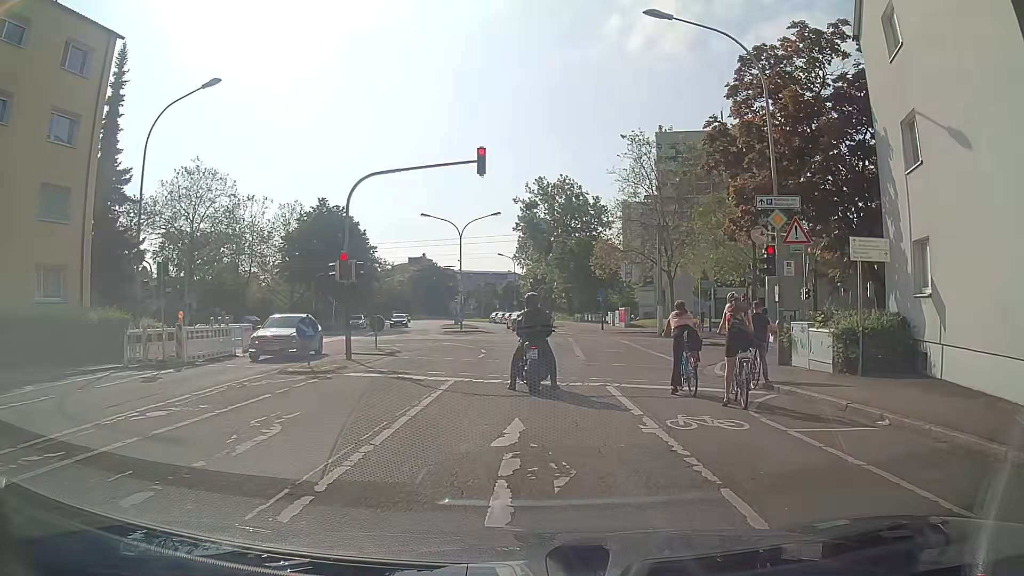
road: residential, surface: asphalt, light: Day
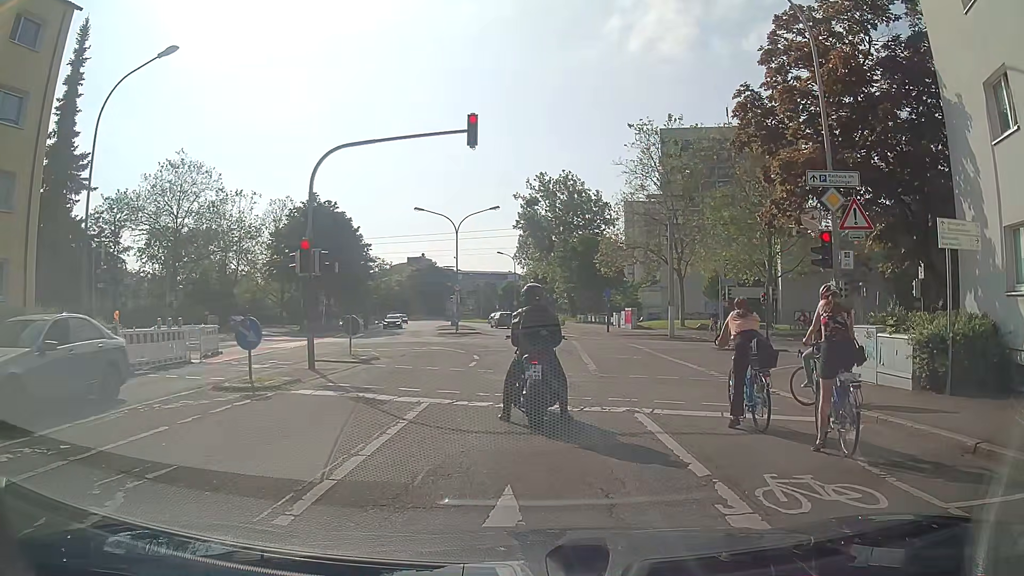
(0.0, +3.4) m; -1°
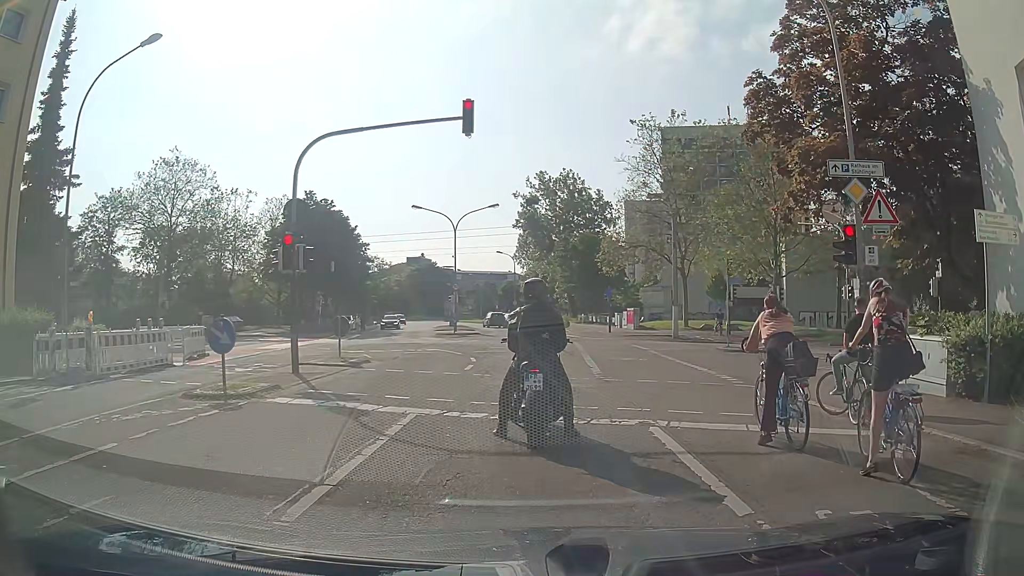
(0.0, +1.1) m; 0°
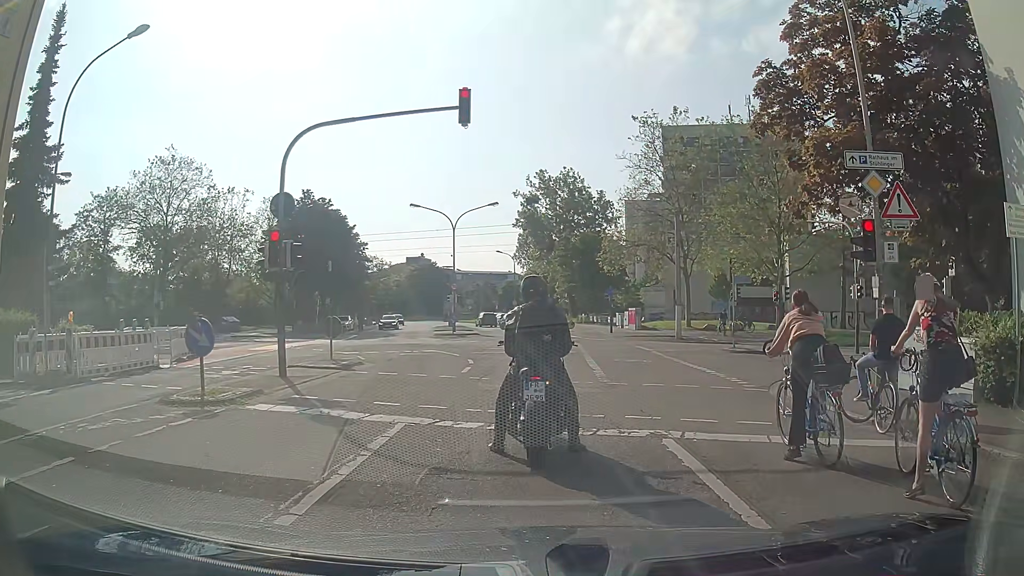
(0.0, +0.8) m; +1°
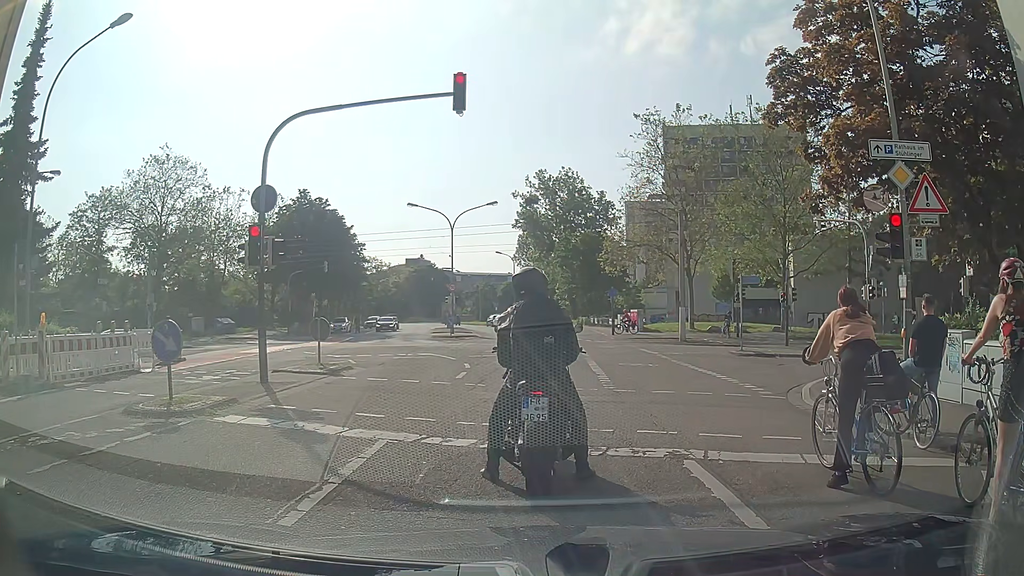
(0.0, +1.1) m; 0°
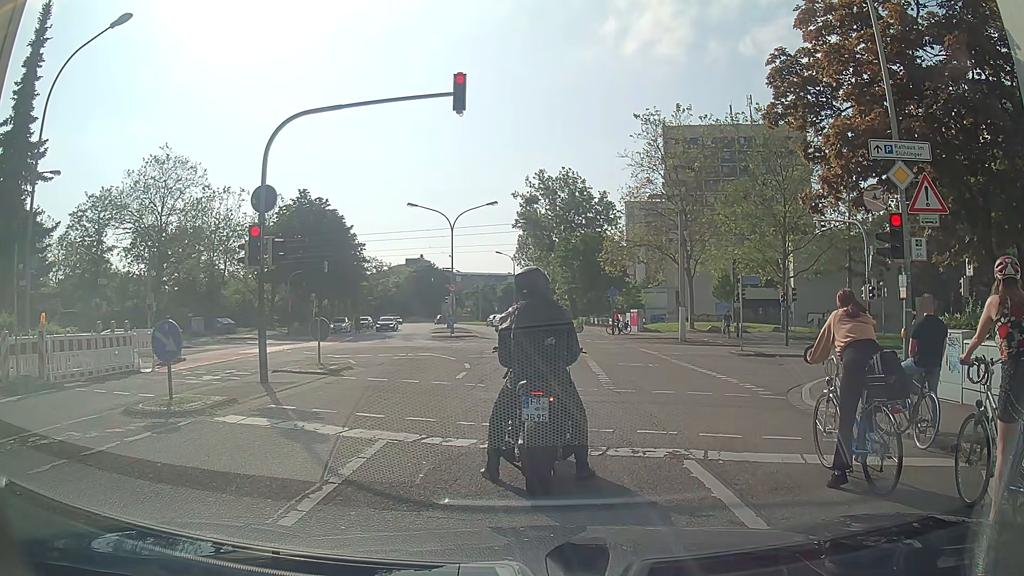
(0.0, 0.0) m; 0°
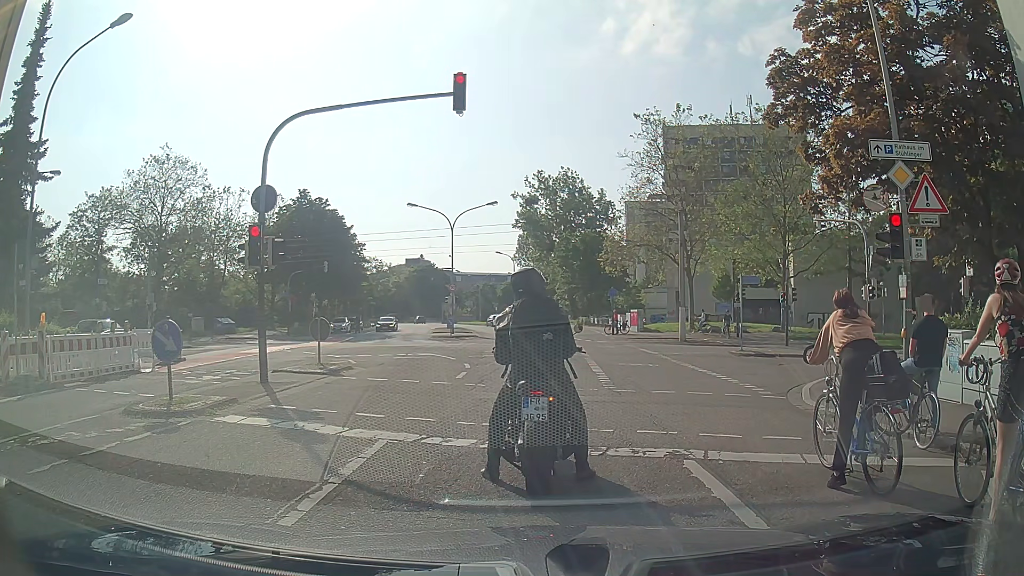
(0.0, 0.0) m; 0°
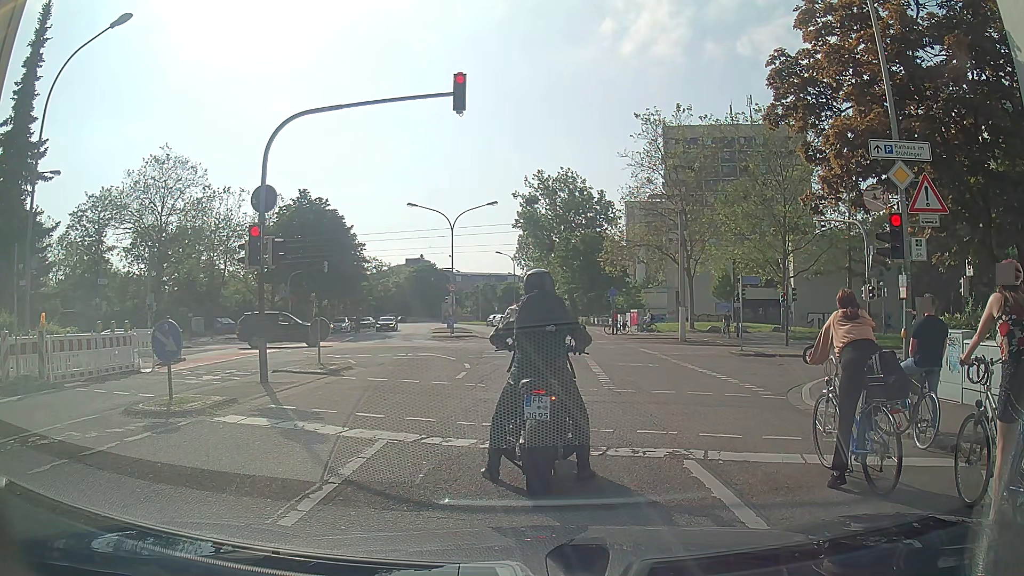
(0.0, 0.0) m; 0°
